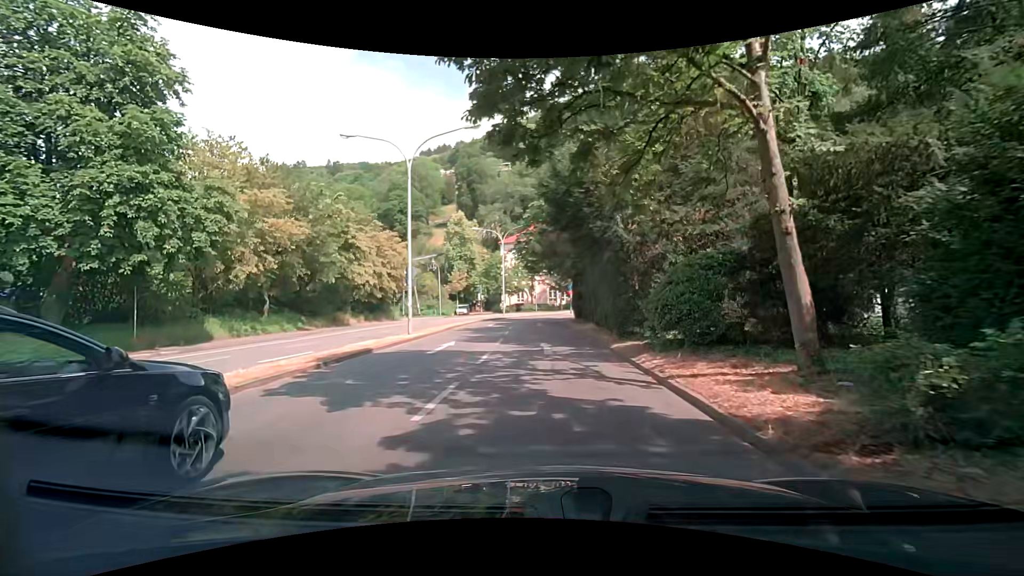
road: primary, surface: asphalt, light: Day
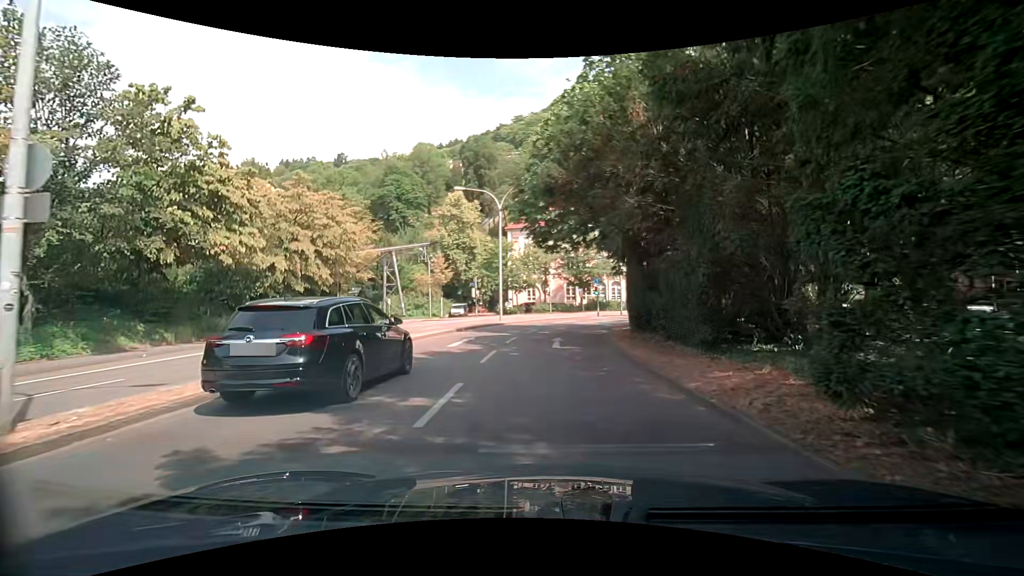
(-0.4, +18.4) m; -2°
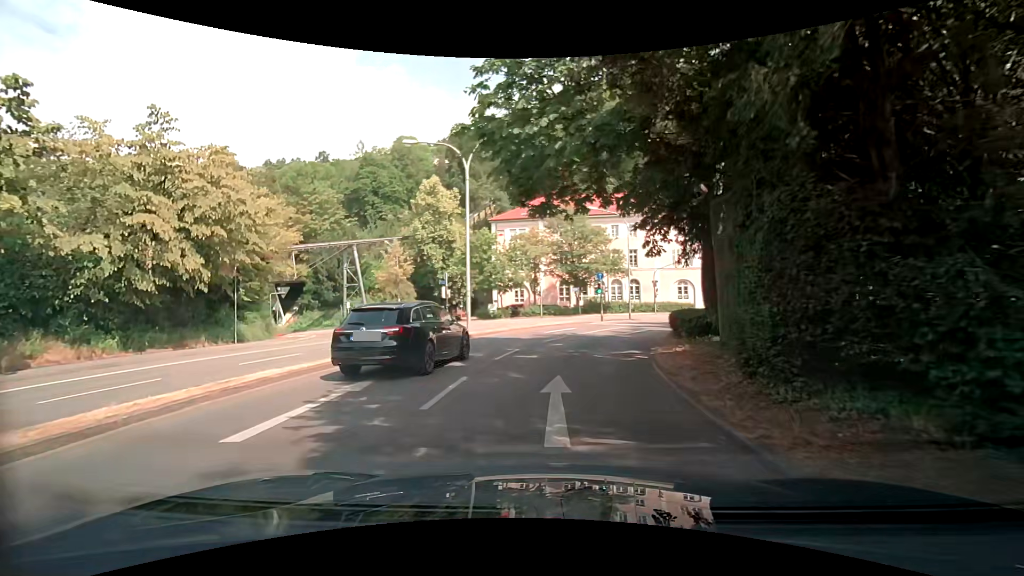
(+0.2, +11.0) m; +1°
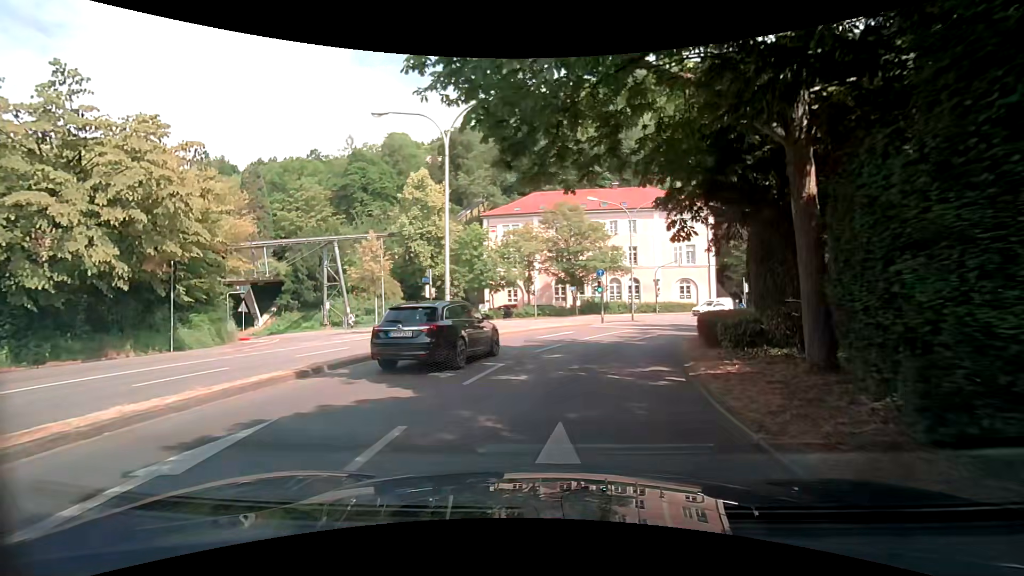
(-0.1, +3.9) m; -1°
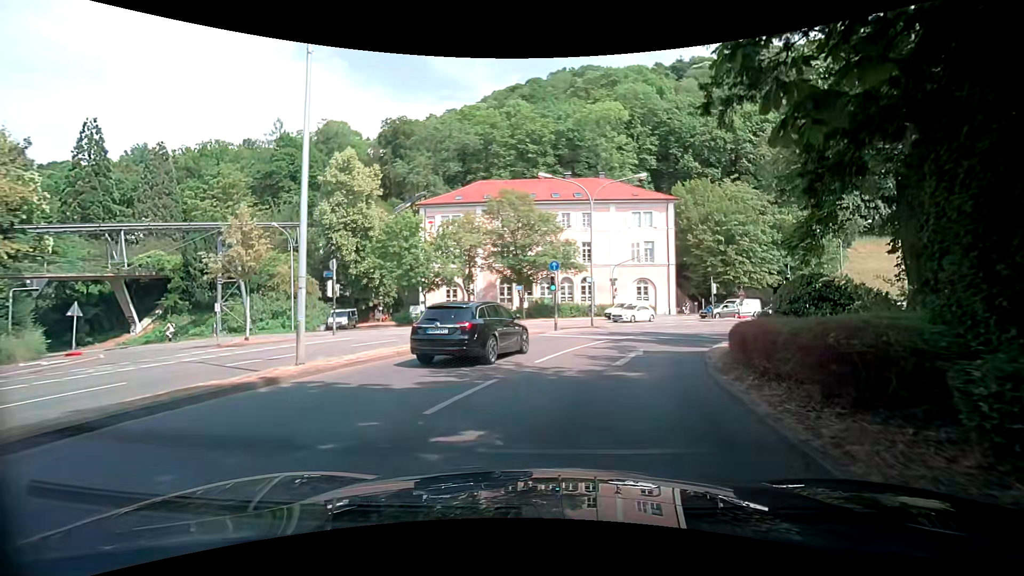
(+0.3, +8.1) m; +5°
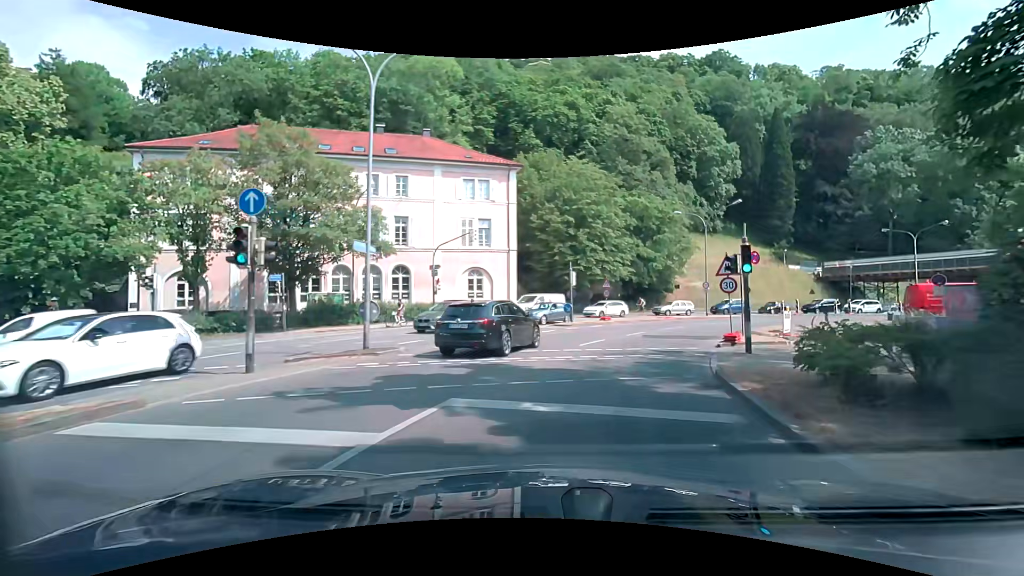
(+2.1, +16.7) m; +17°
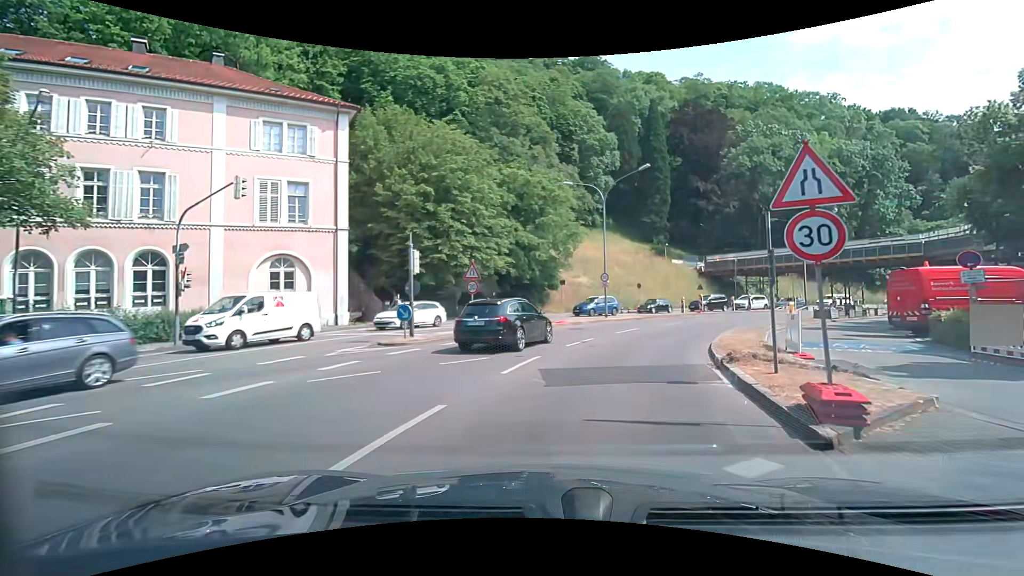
(+1.9, +12.9) m; +16°
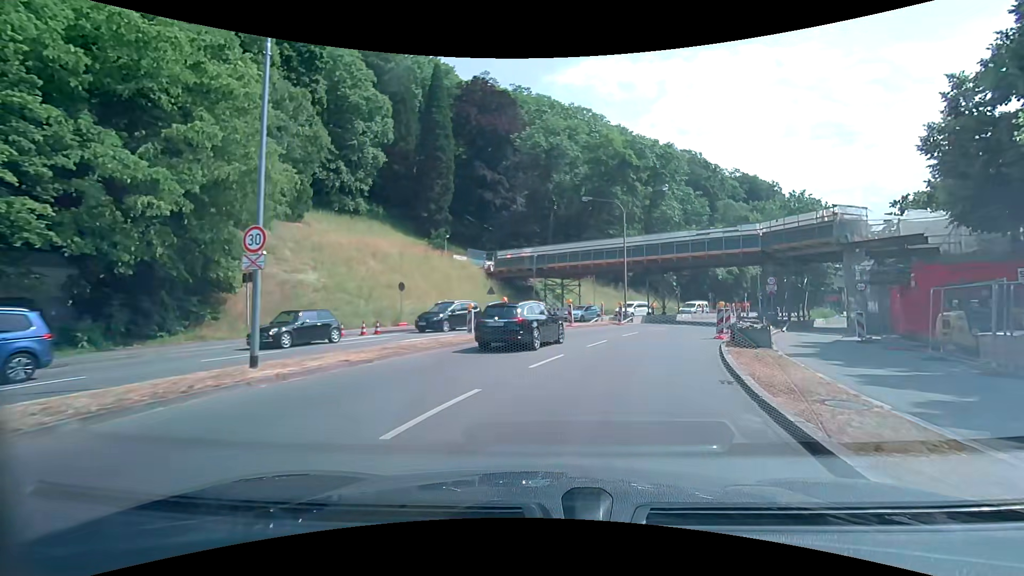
(+4.7, +21.4) m; +25°
(+1, +10) (+3, +20) (+7, +29) (+12, +38) (+17, +46) (+23, +54) (+30, +61) (+37, +68) (+45, +75) (+52, +82) m
